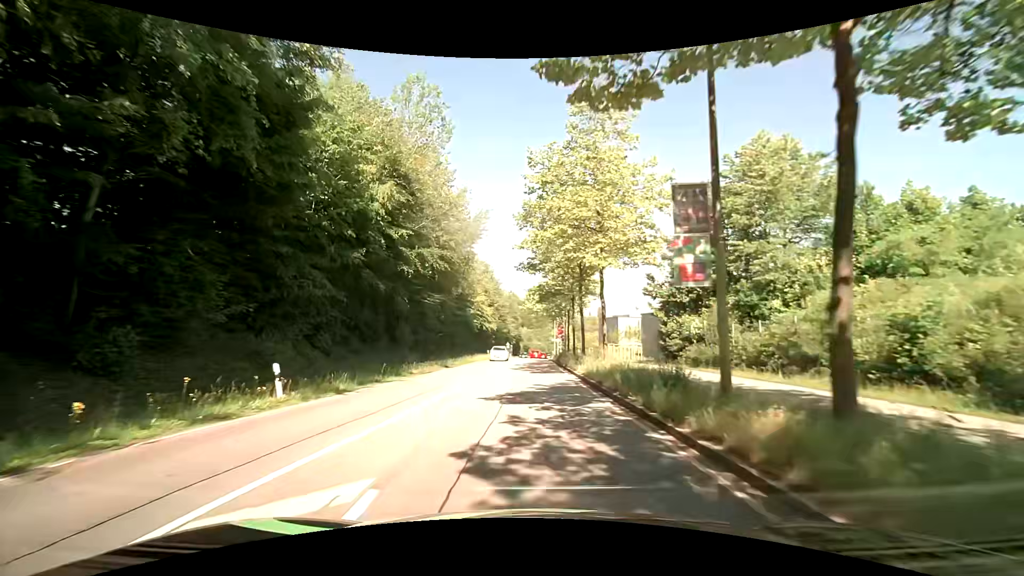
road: secondary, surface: asphalt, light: Day
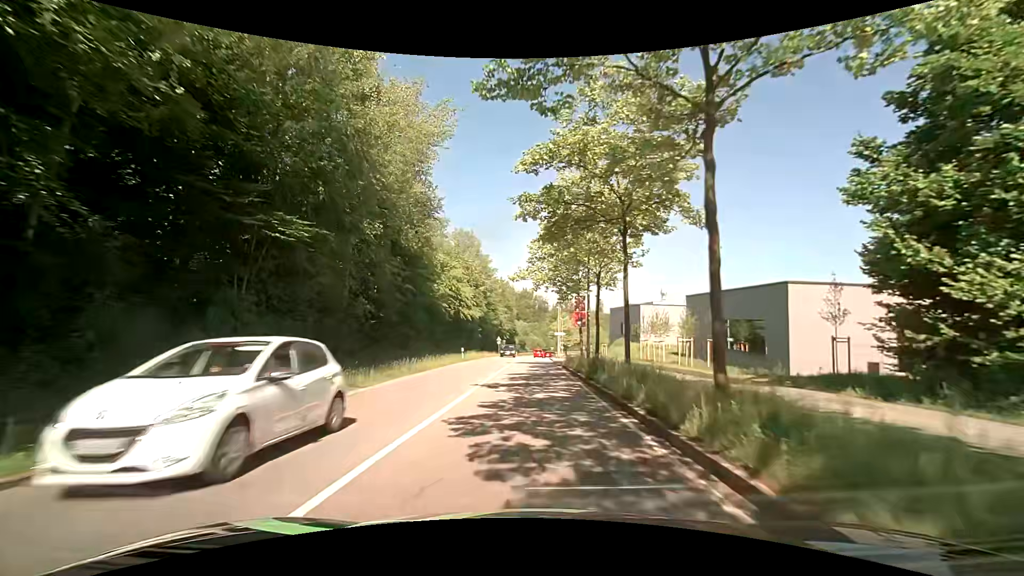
(0.0, +21.3) m; 0°
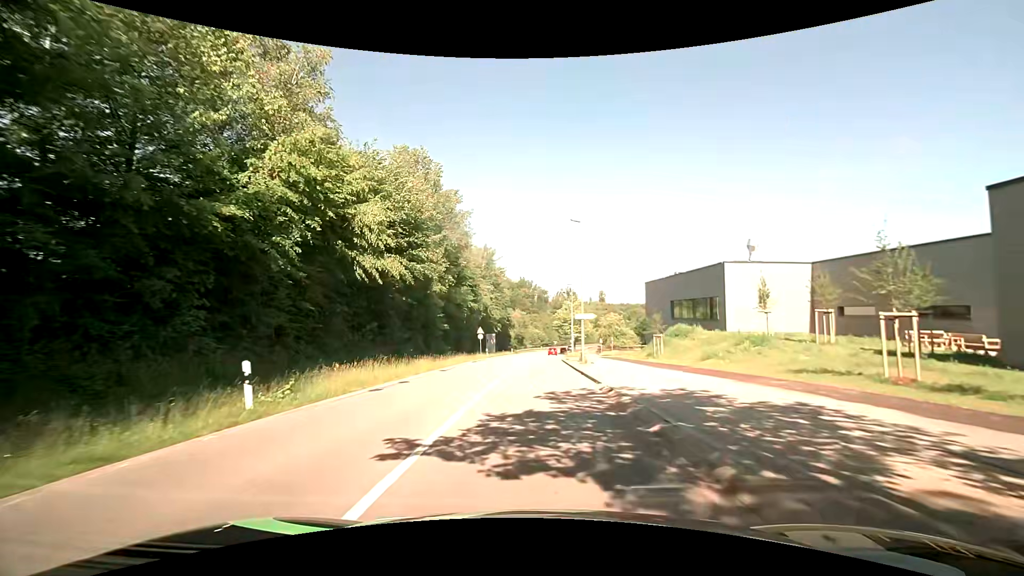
(0.0, +31.6) m; 0°
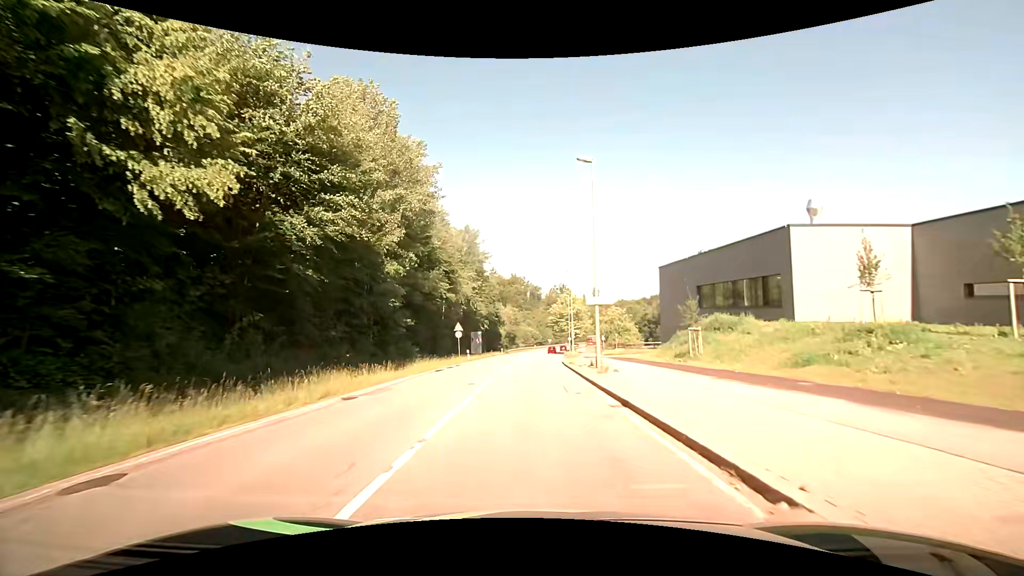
(+0.1, +11.7) m; +1°
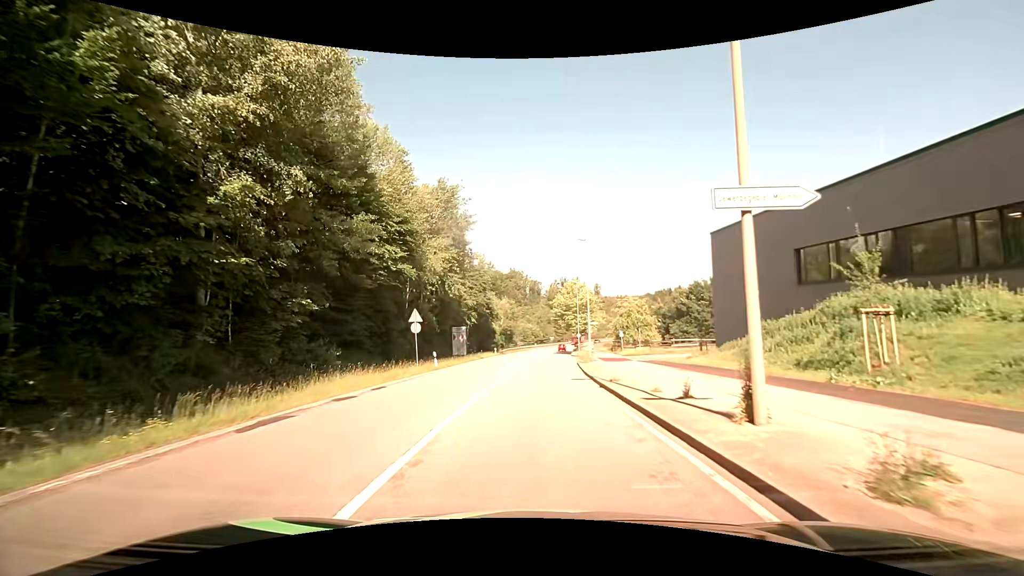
(-0.1, +16.6) m; 0°
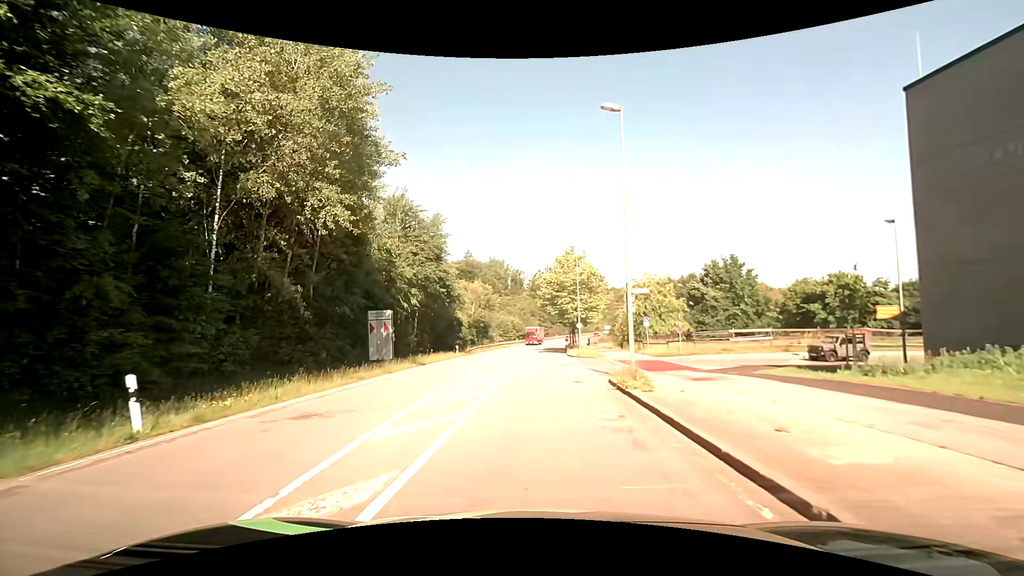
(+0.4, +22.7) m; +1°
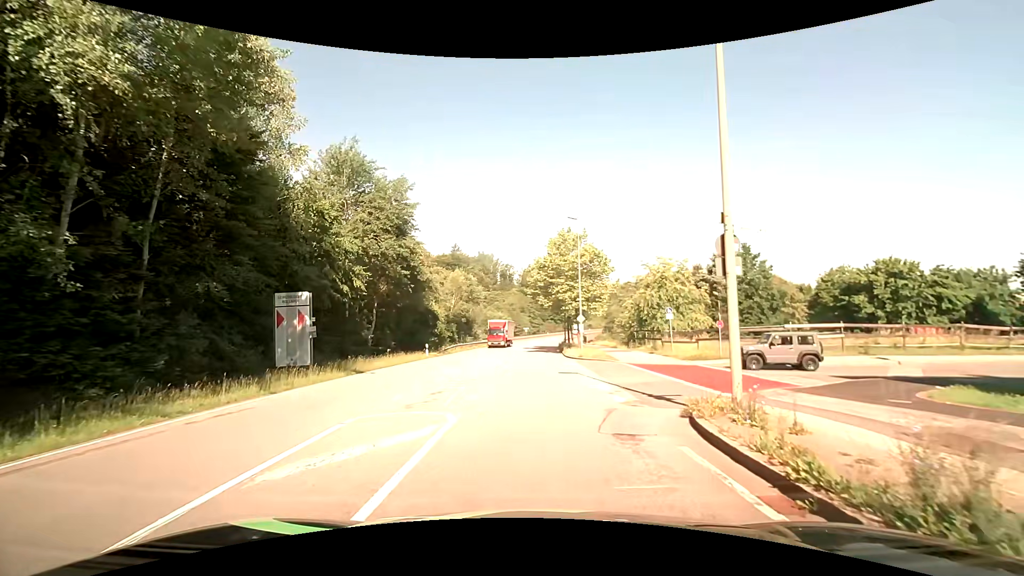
(+0.2, +9.9) m; +2°
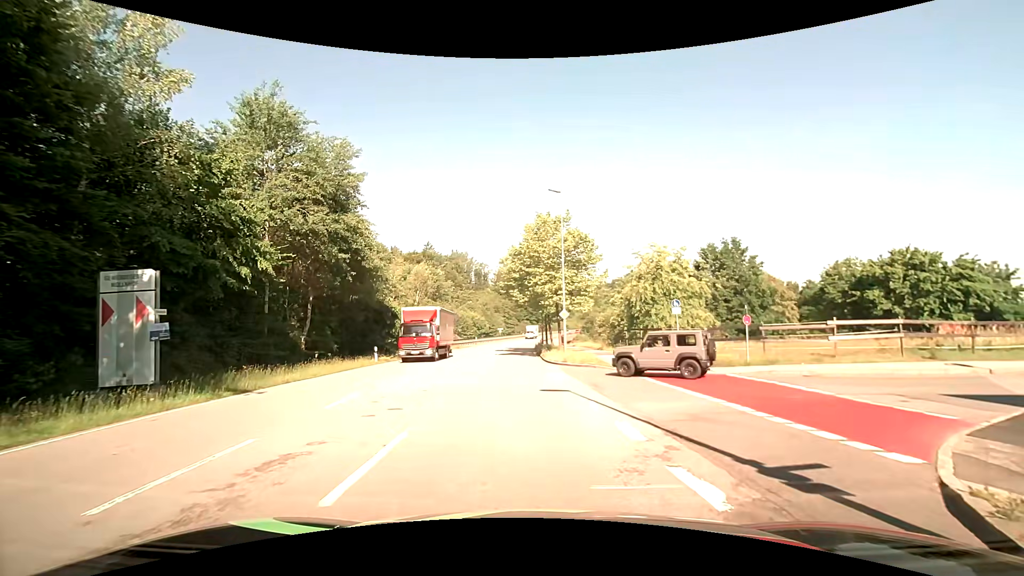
(+0.1, +6.8) m; +3°
